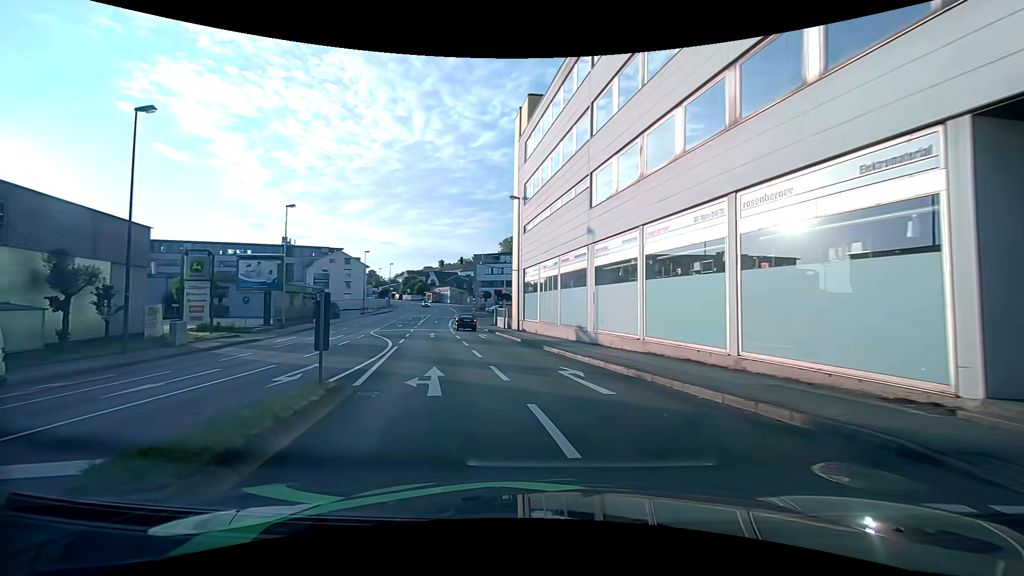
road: tertiary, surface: asphalt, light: Day
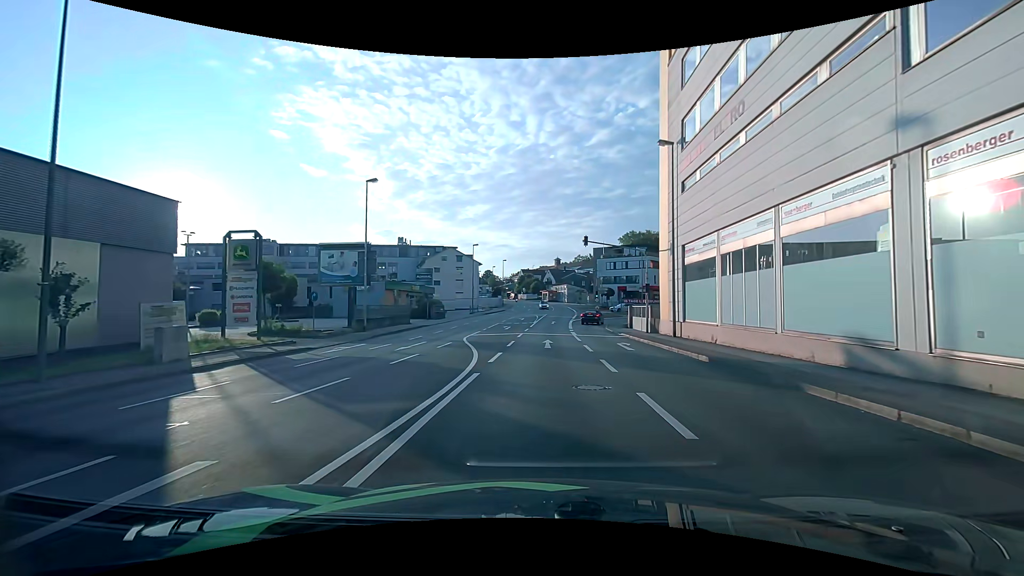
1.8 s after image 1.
(-1.7, +10.9) m; -13°
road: tertiary_link
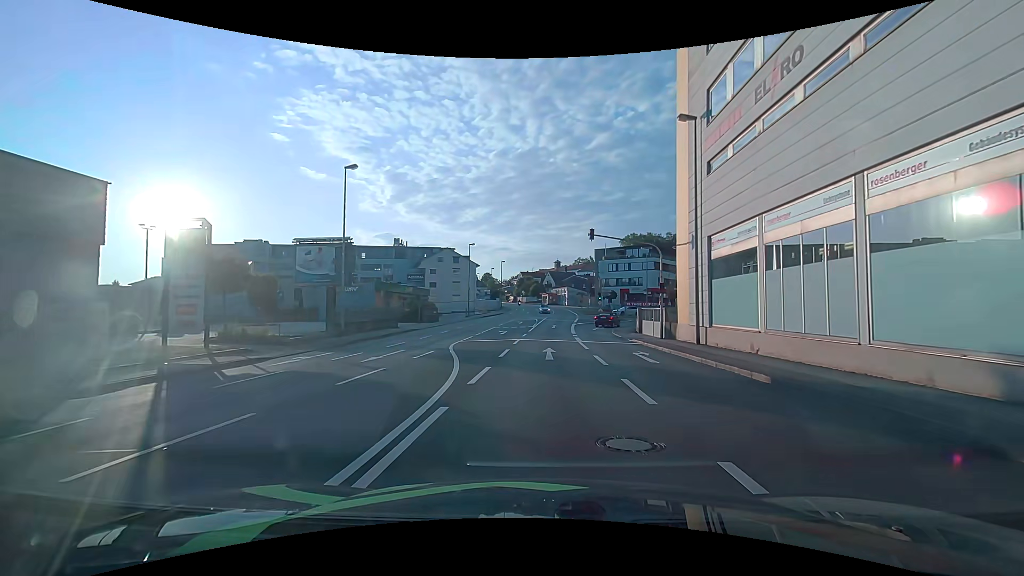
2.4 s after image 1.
(0.0, +3.8) m; +1°
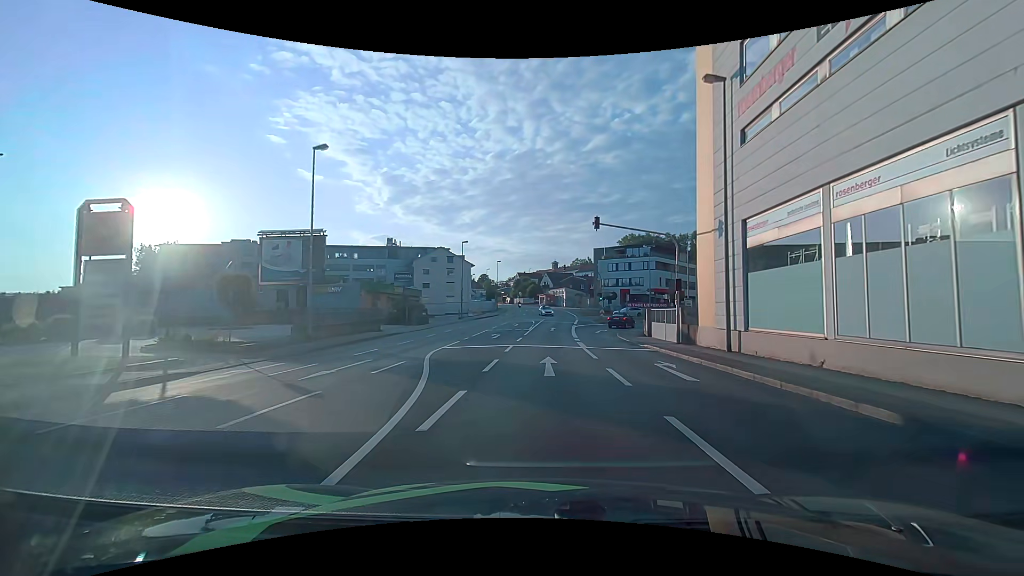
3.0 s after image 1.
(0.0, +3.9) m; 0°
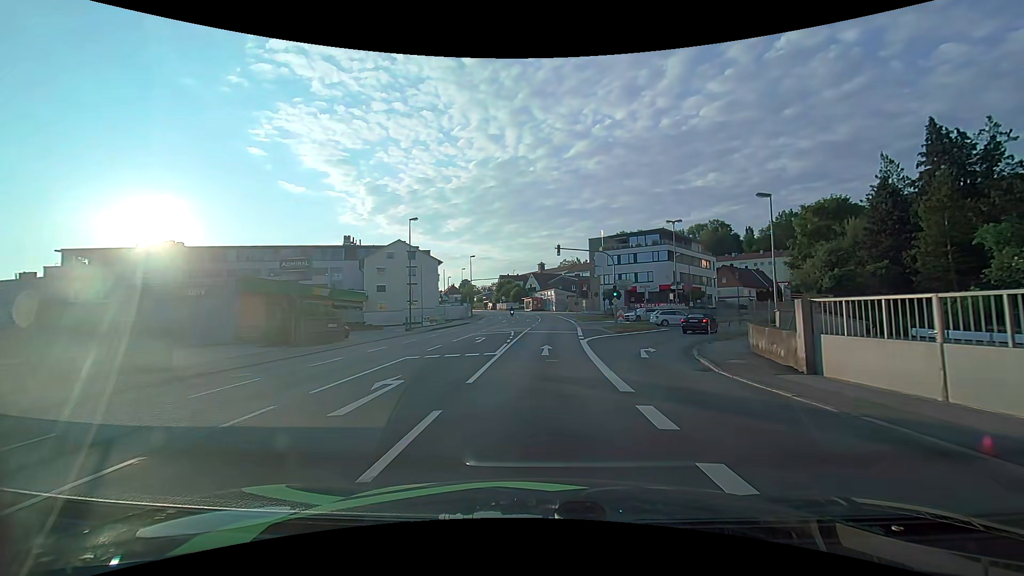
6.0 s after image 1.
(+0.2, +20.5) m; +1°
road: tertiary
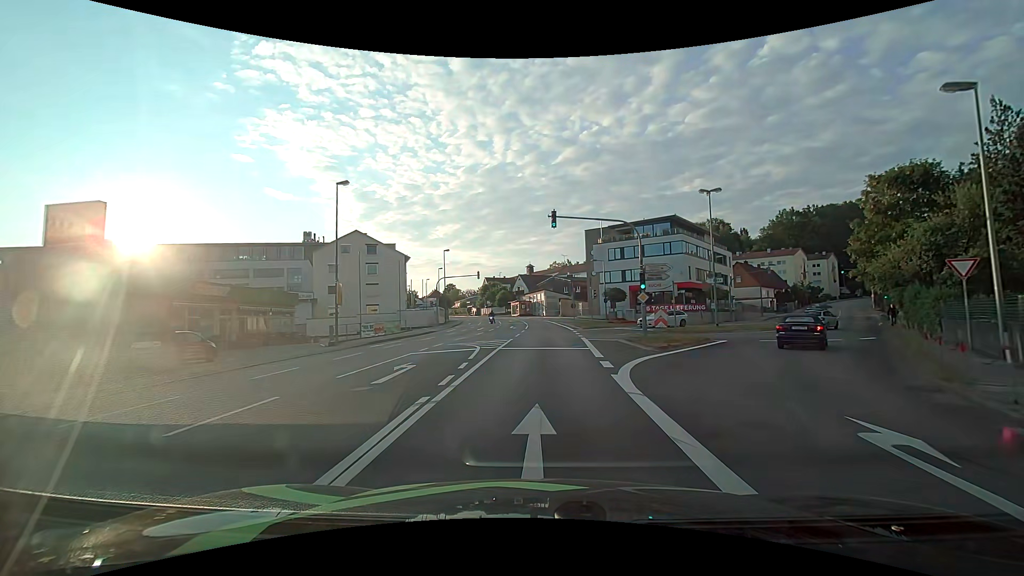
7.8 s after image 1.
(+0.1, +14.4) m; +1°
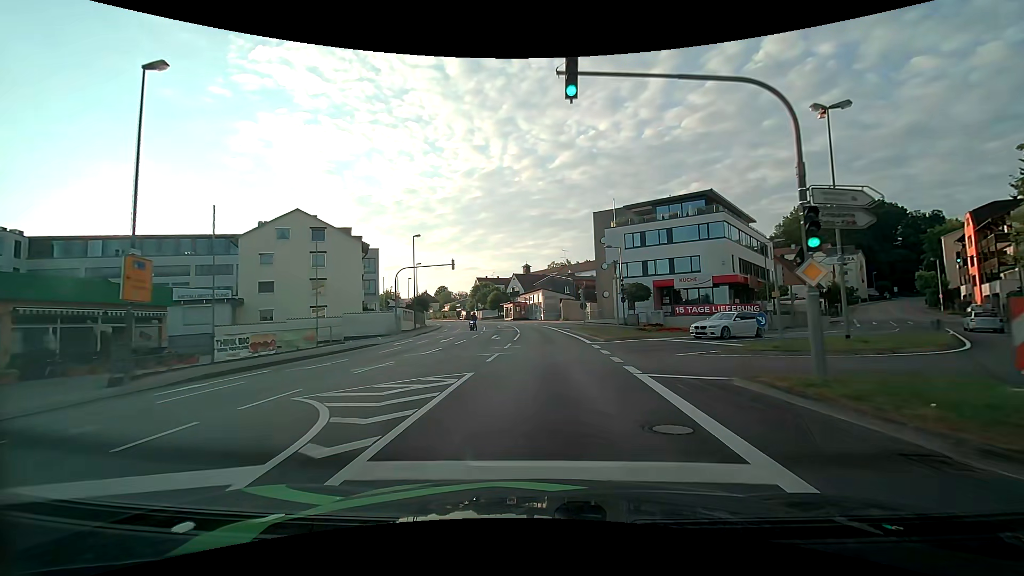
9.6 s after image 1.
(+0.1, +15.7) m; 0°
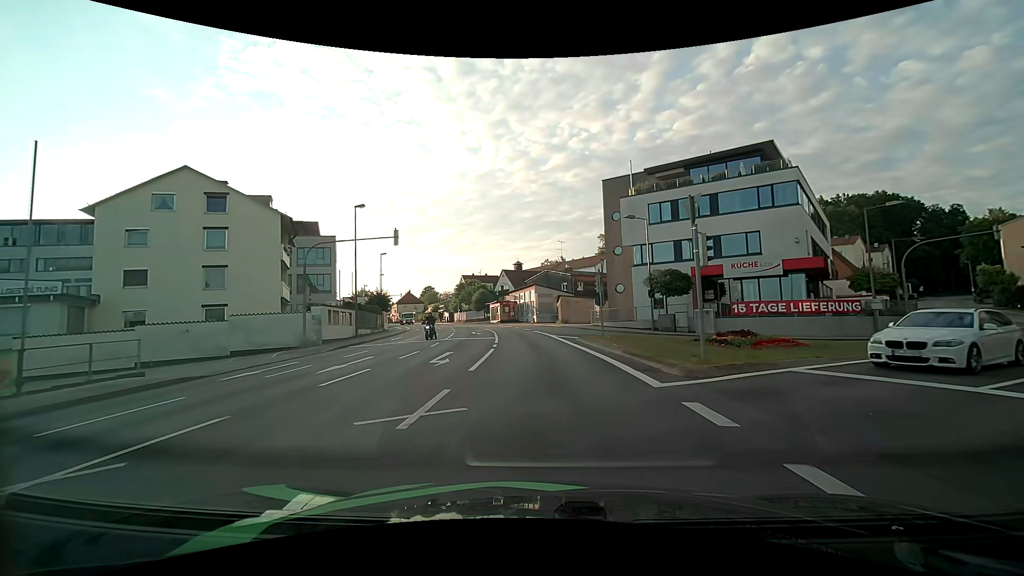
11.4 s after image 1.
(+0.1, +15.3) m; 0°
(0, +10) (0, +20) (-1, +30) (-2, +40) (-3, +50) (-5, +60) (-8, +69) (-11, +79) (-14, +88) (-17, +98) m
